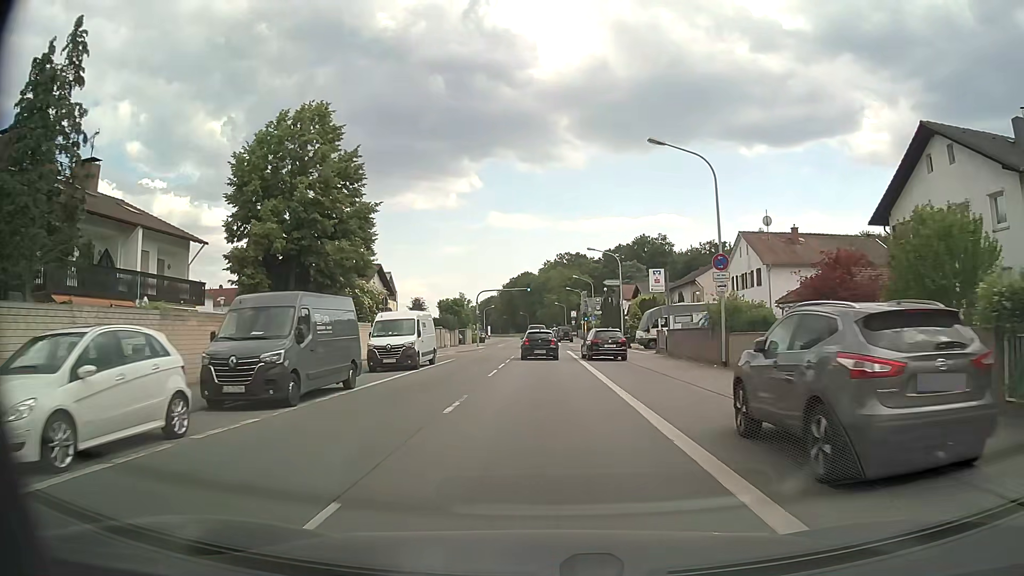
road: primary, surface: asphalt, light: Day
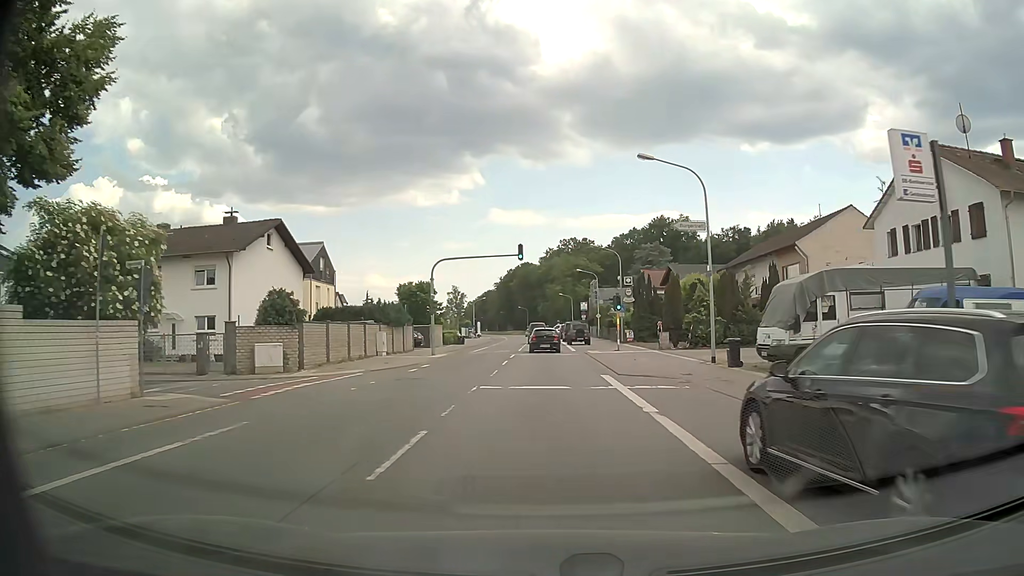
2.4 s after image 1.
(-0.1, +27.6) m; 0°
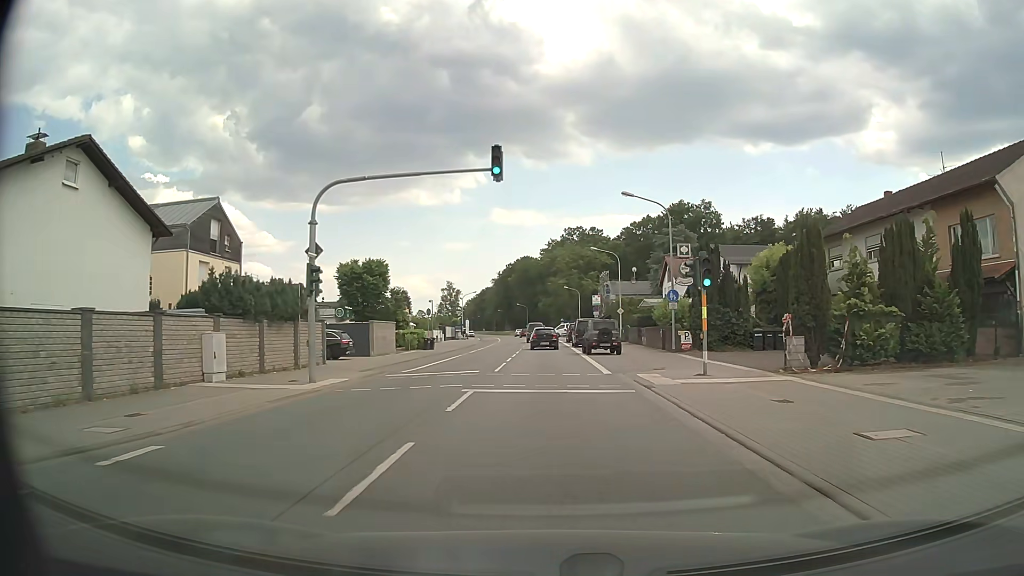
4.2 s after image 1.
(+0.1, +20.7) m; 0°
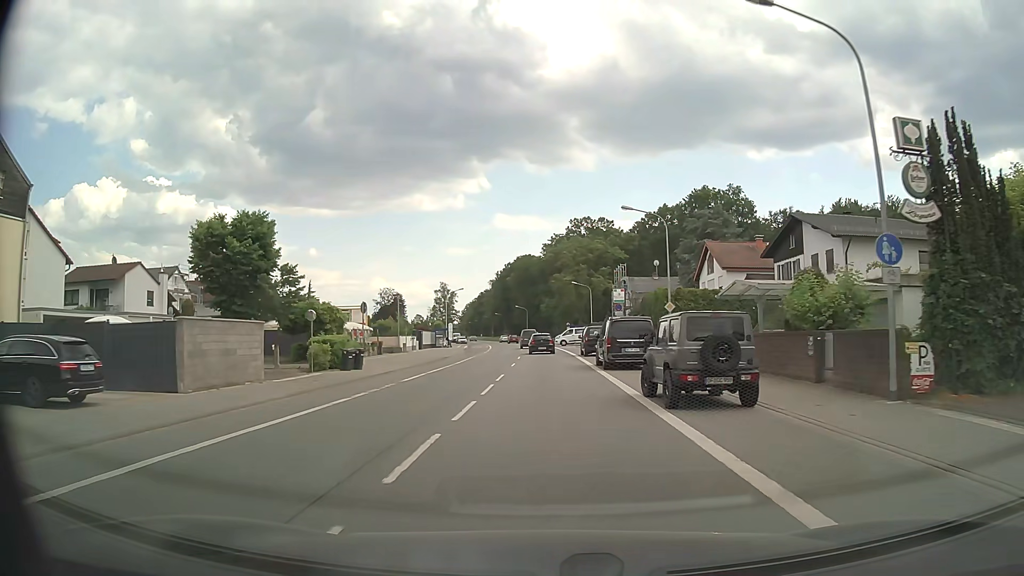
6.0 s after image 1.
(0.0, +21.1) m; 0°
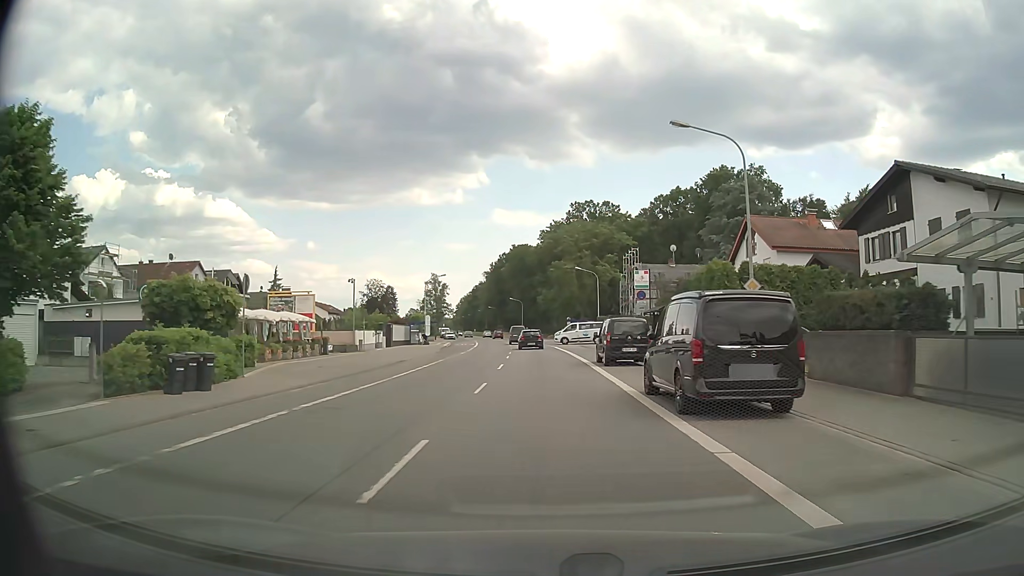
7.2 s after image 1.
(0.0, +14.4) m; 0°
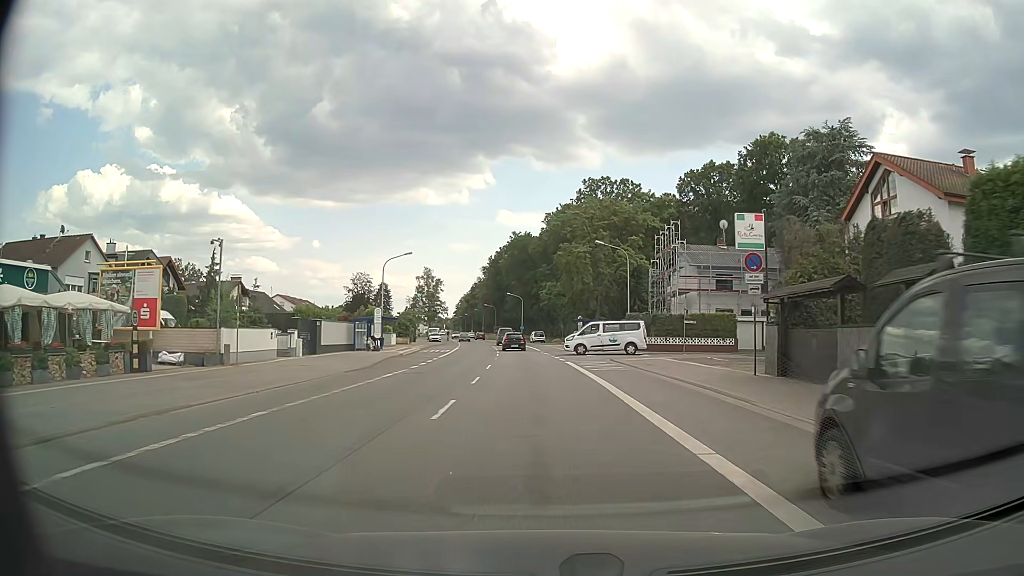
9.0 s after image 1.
(0.0, +22.1) m; 0°
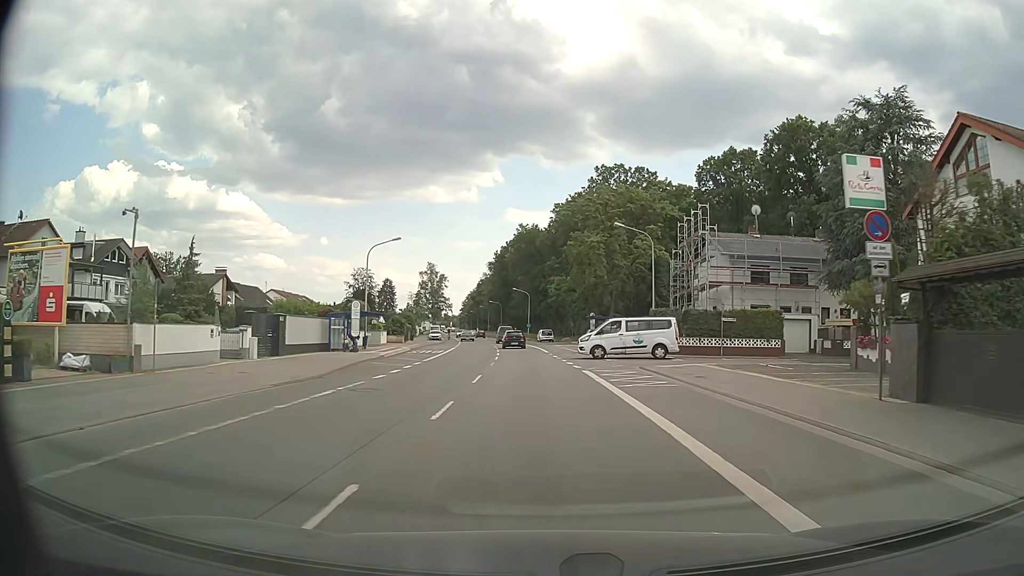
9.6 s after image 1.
(0.0, +7.5) m; -1°
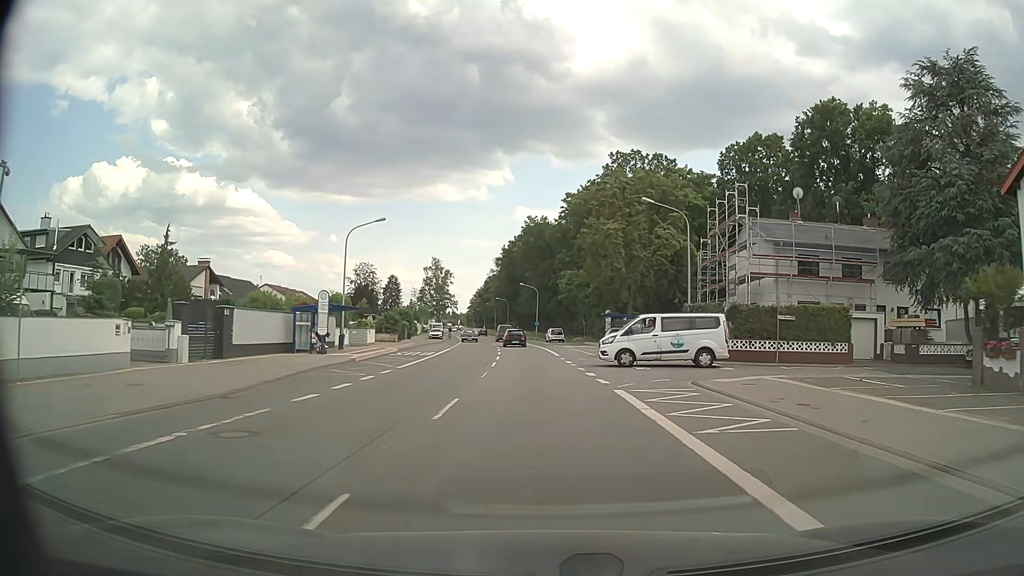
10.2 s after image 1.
(-0.1, +7.5) m; -1°
(0, +10) (0, +20) (0, +30) (-1, +40) (-1, +50) (-2, +60) (-3, +70) (-4, +80) (-6, +90) (-7, +100) m
